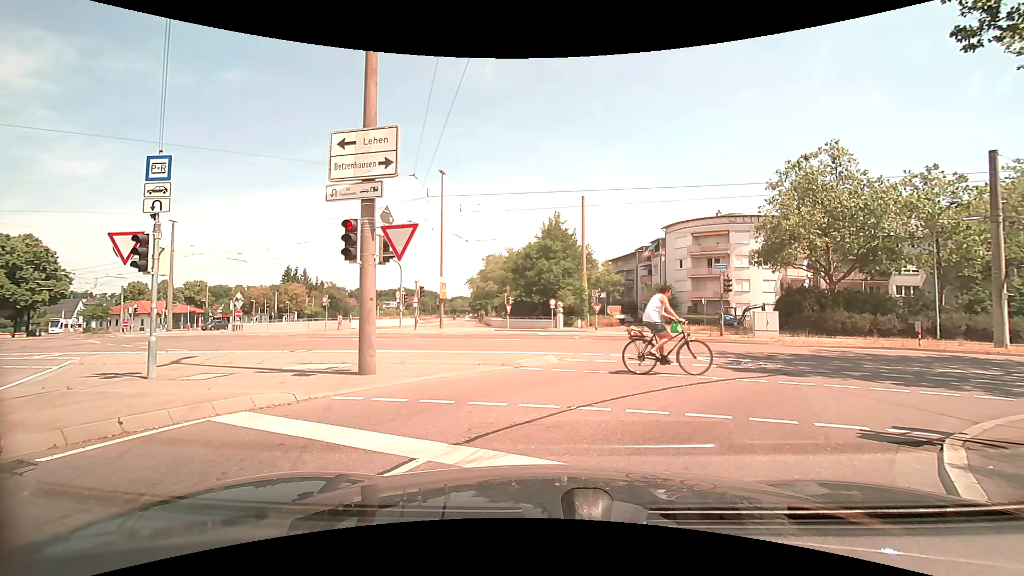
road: tertiary_link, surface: asphalt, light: Day
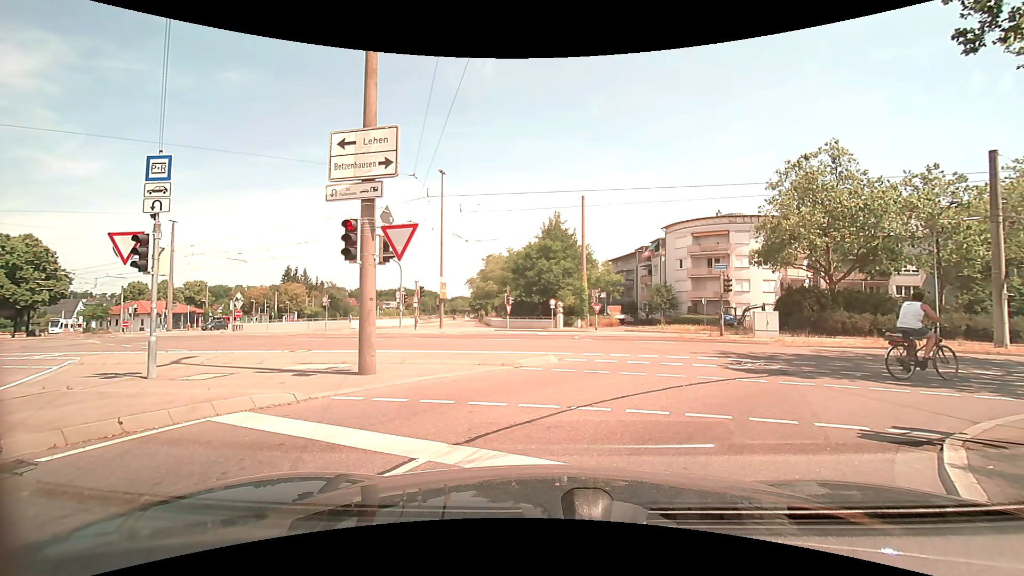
(0.0, 0.0) m; 0°
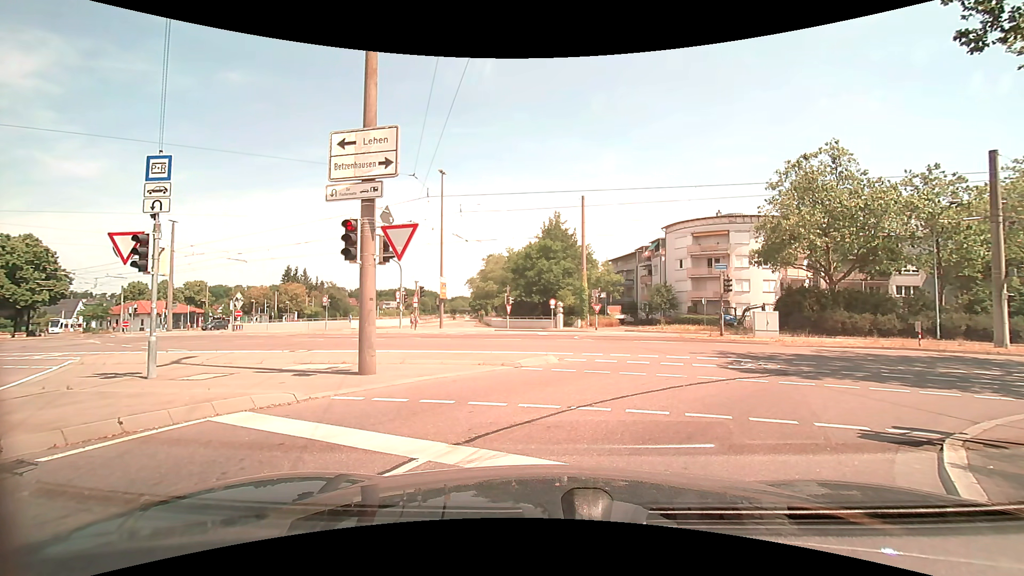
(0.0, 0.0) m; 0°
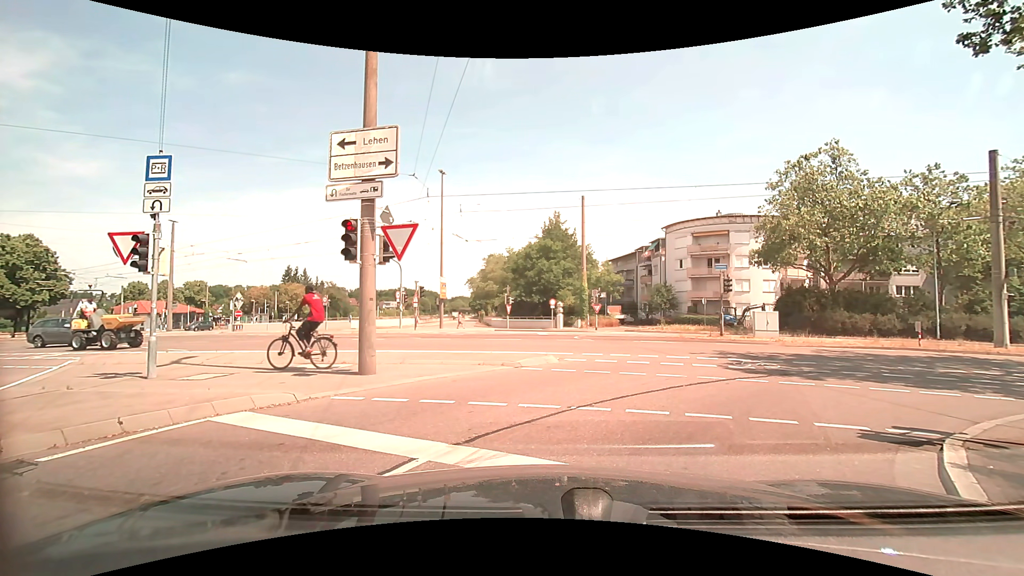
(0.0, 0.0) m; 0°
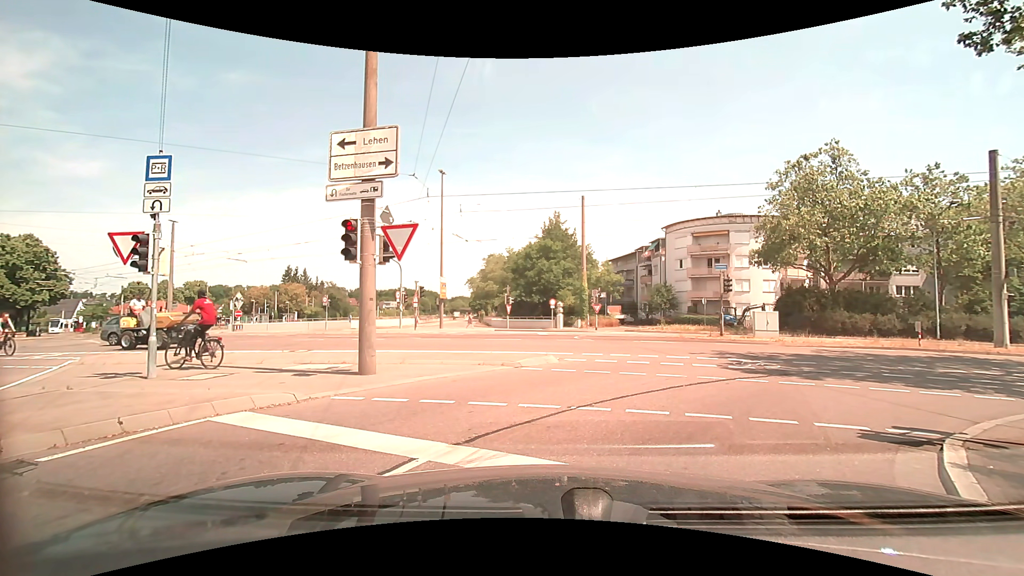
(0.0, 0.0) m; 0°
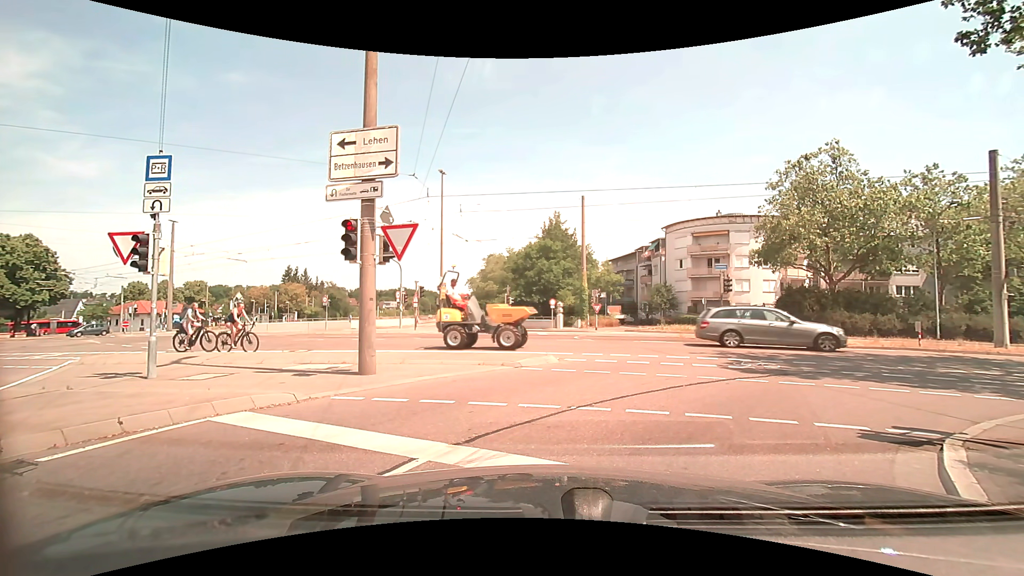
(0.0, 0.0) m; 0°
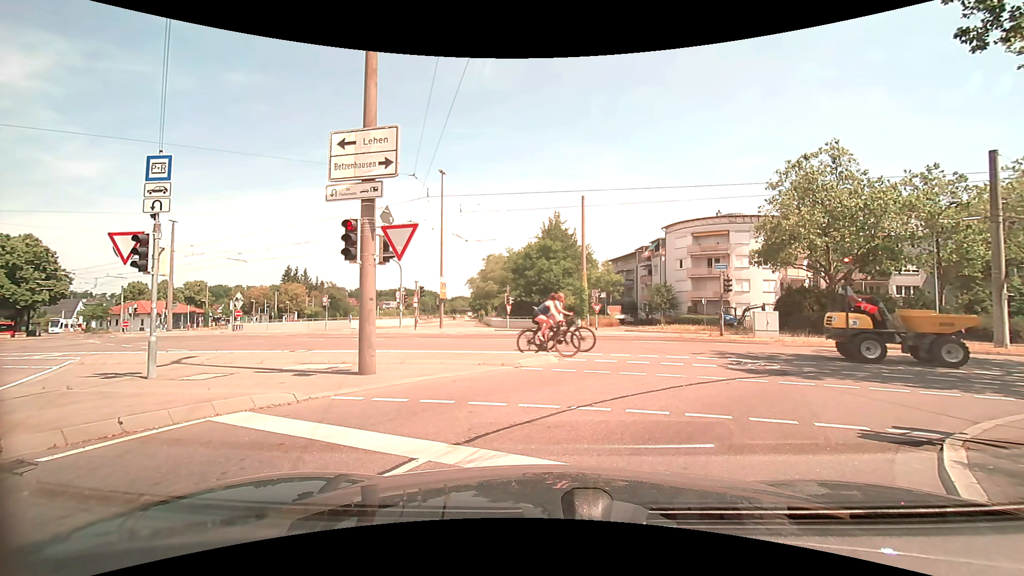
(0.0, 0.0) m; 0°
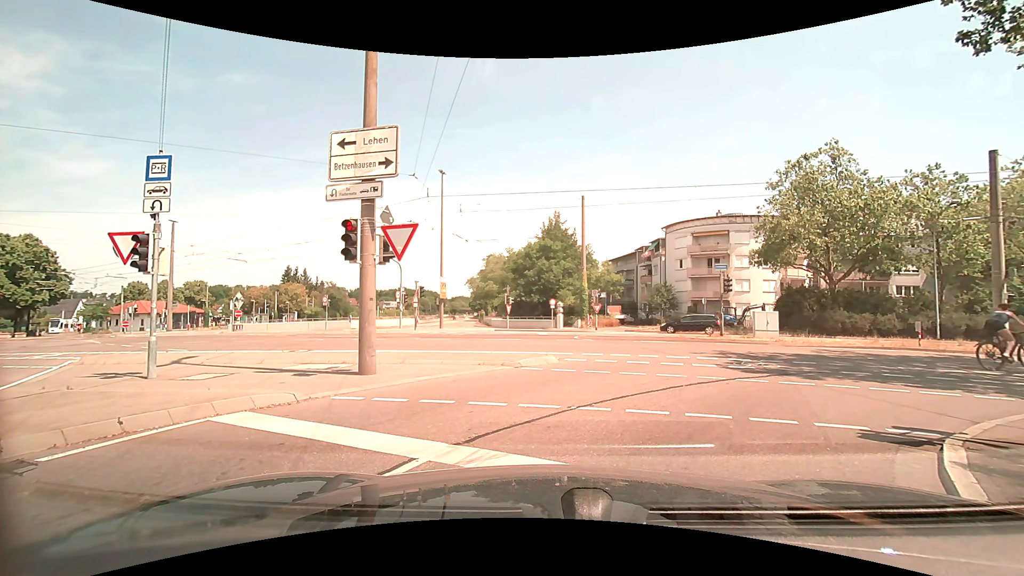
(0.0, 0.0) m; 0°
(+2, +10) (+10, +16) (+20, +16) (+30, +14) (+39, +12) (+49, +10) (+59, +9) (+69, +7) (+79, +5) (+89, +3) m
